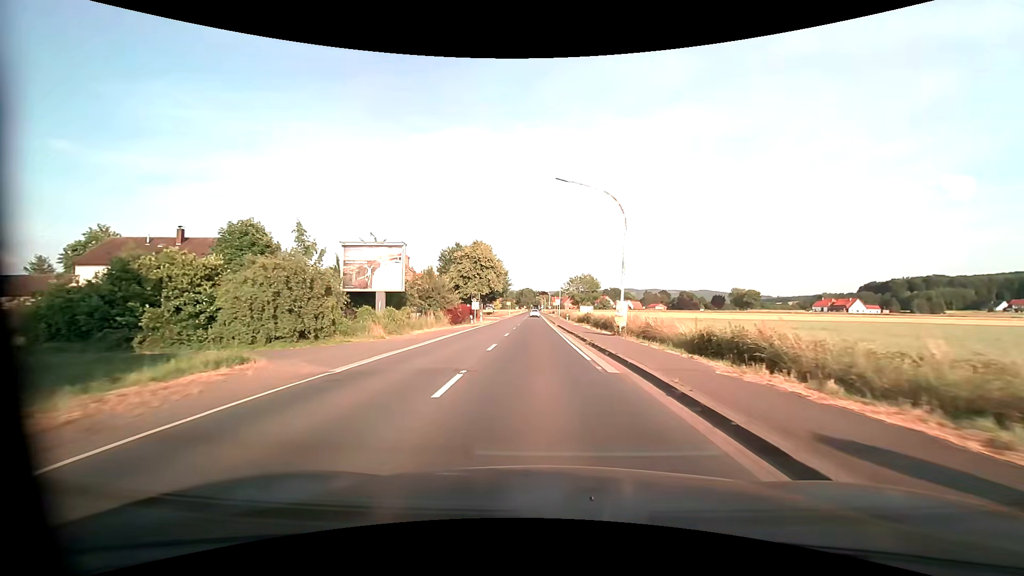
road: primary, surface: asphalt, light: Day
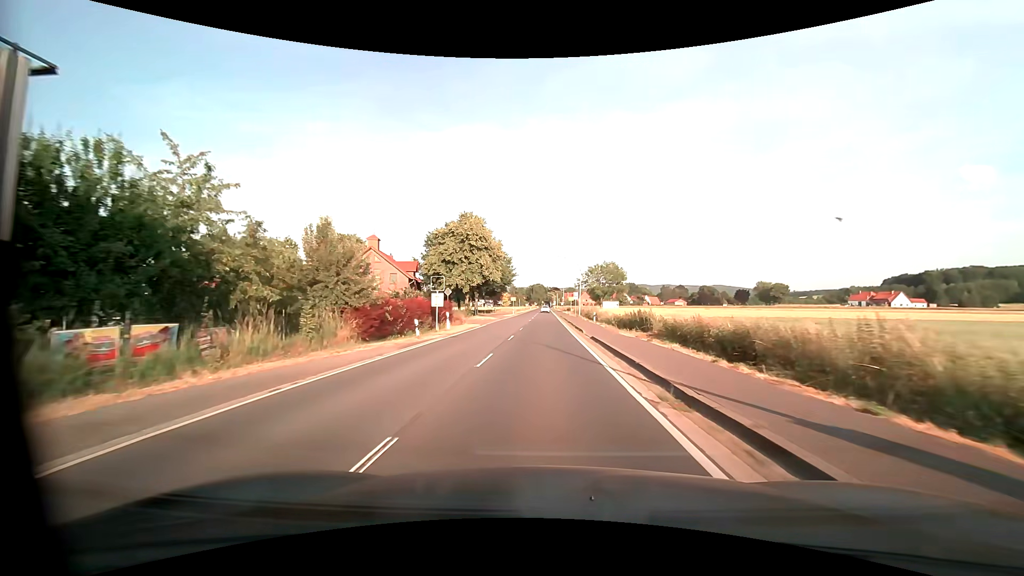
(-0.4, +23.5) m; -1°
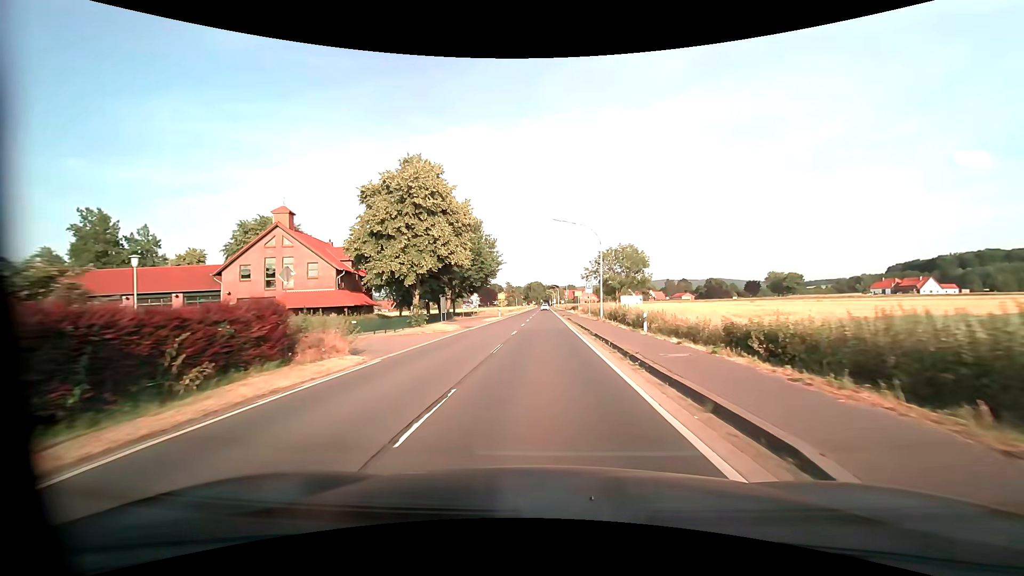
(0.0, +24.3) m; 0°
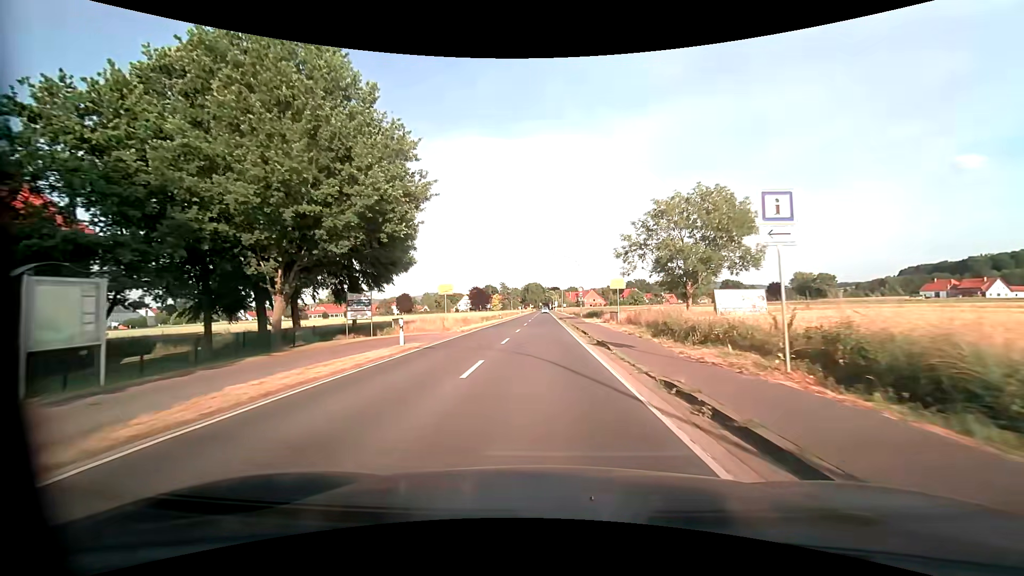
(0.0, +40.6) m; 0°
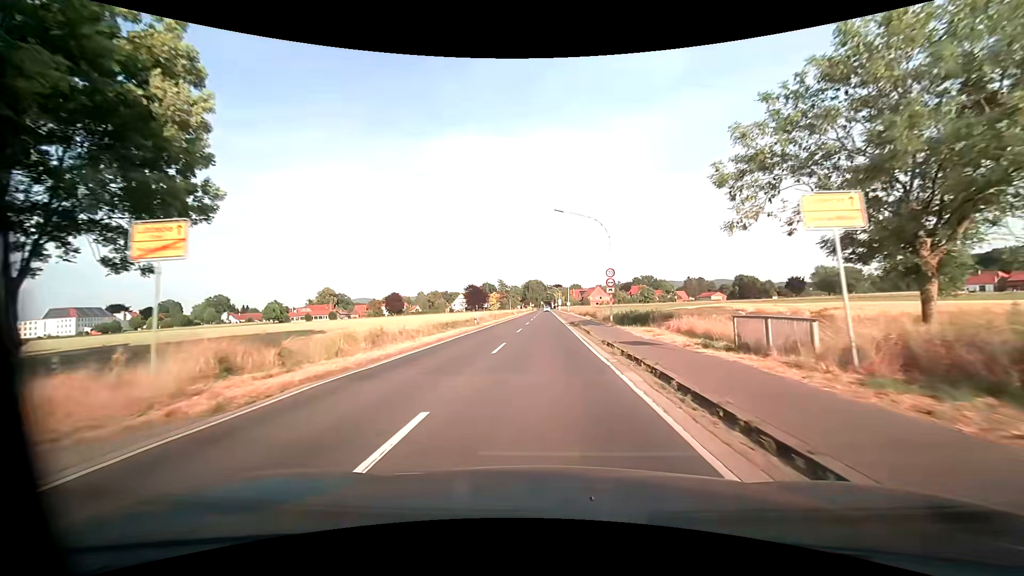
(0.0, +24.4) m; 0°
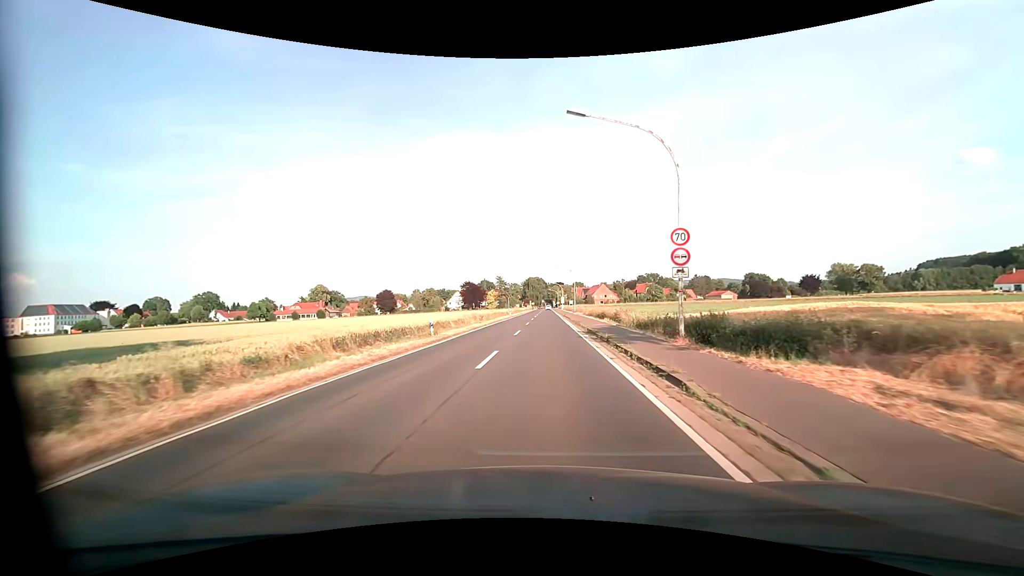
(-0.1, +16.1) m; -1°
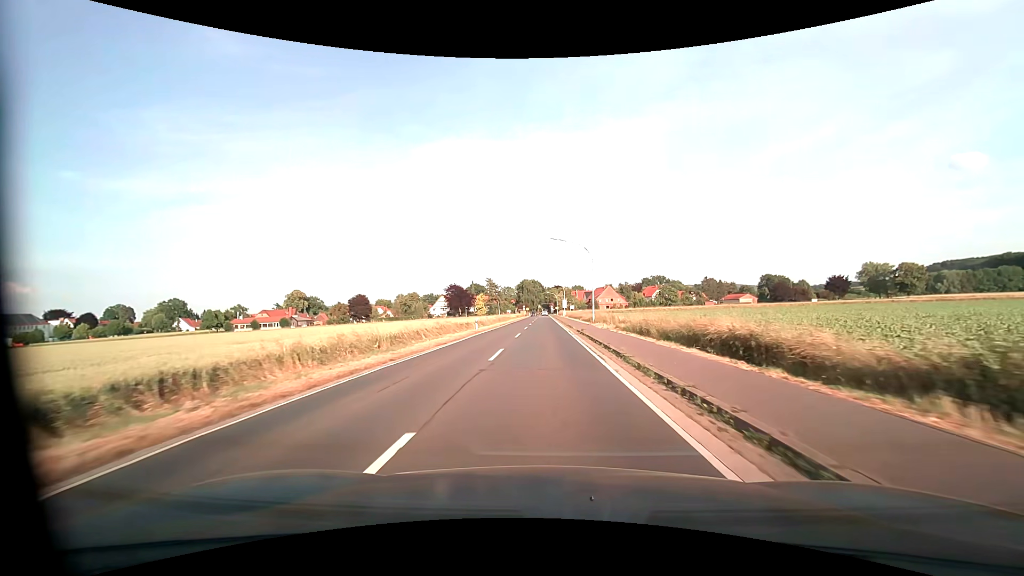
(+0.3, +33.9) m; +1°
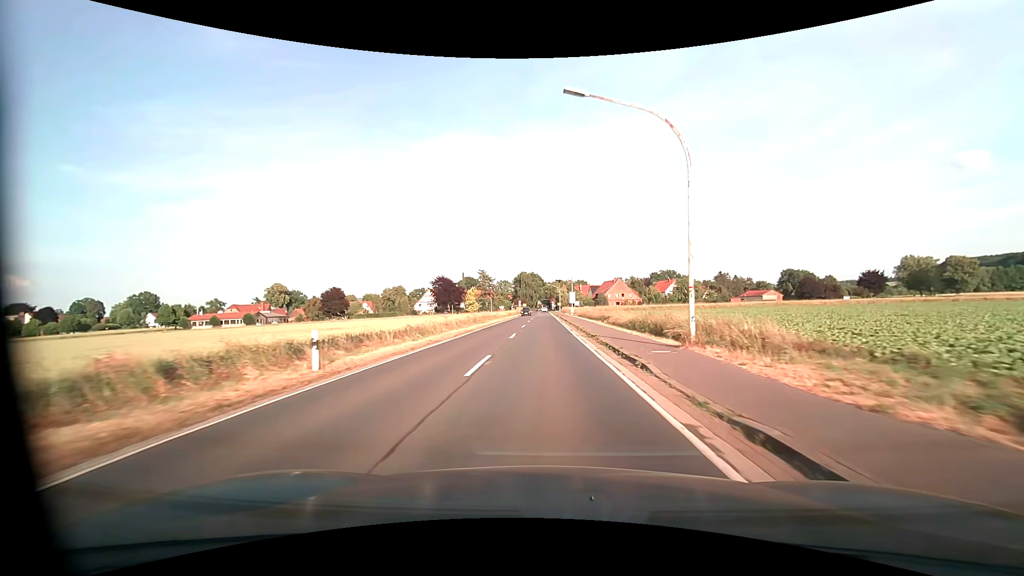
(-0.1, +28.6) m; 0°
(0, +10) (0, +20) (0, +30) (0, +40) (0, +50) (0, +60) (0, +70) (0, +80) (0, +90) (0, +100) m
